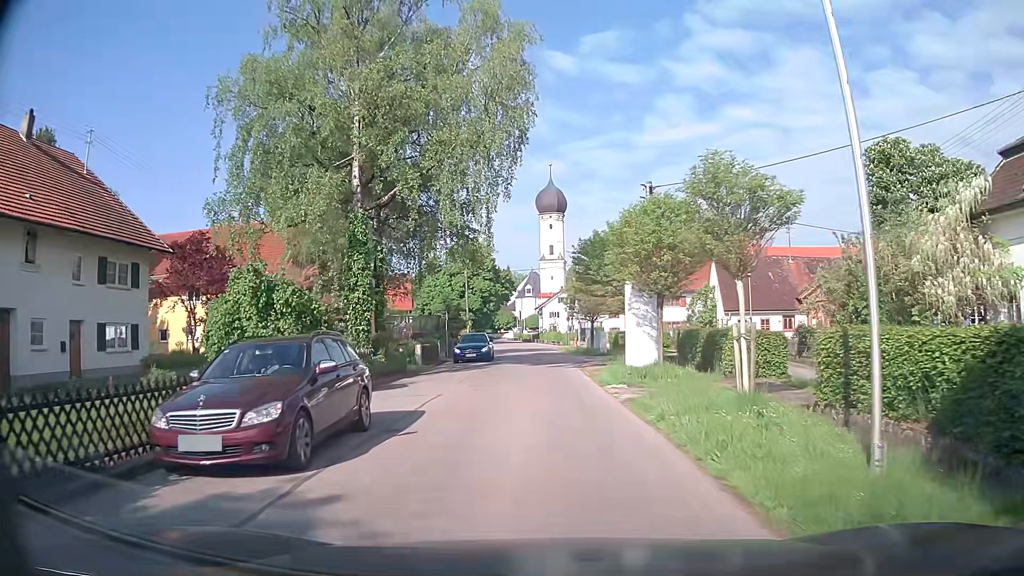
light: Day
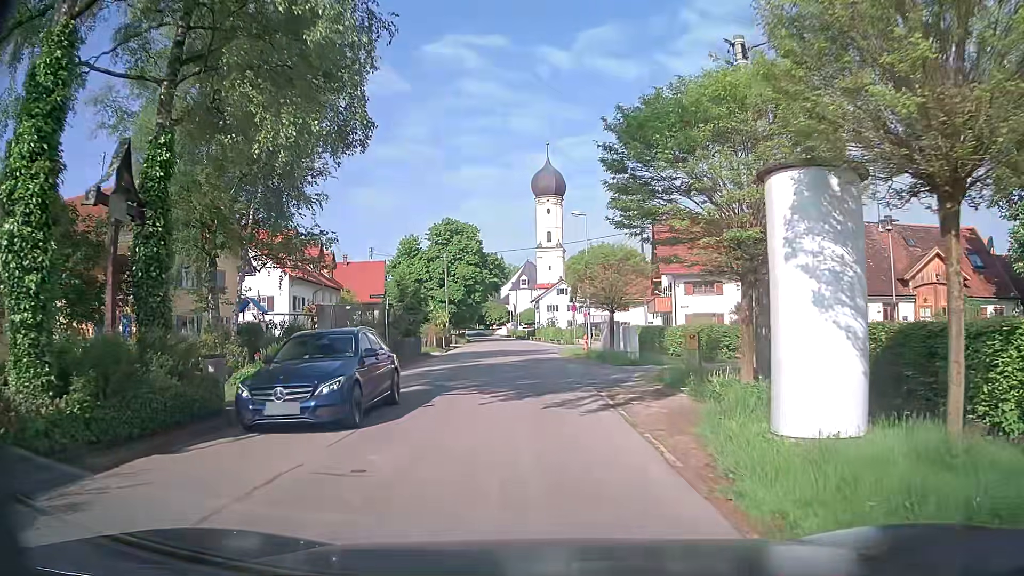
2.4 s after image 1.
(+0.3, +15.0) m; +1°
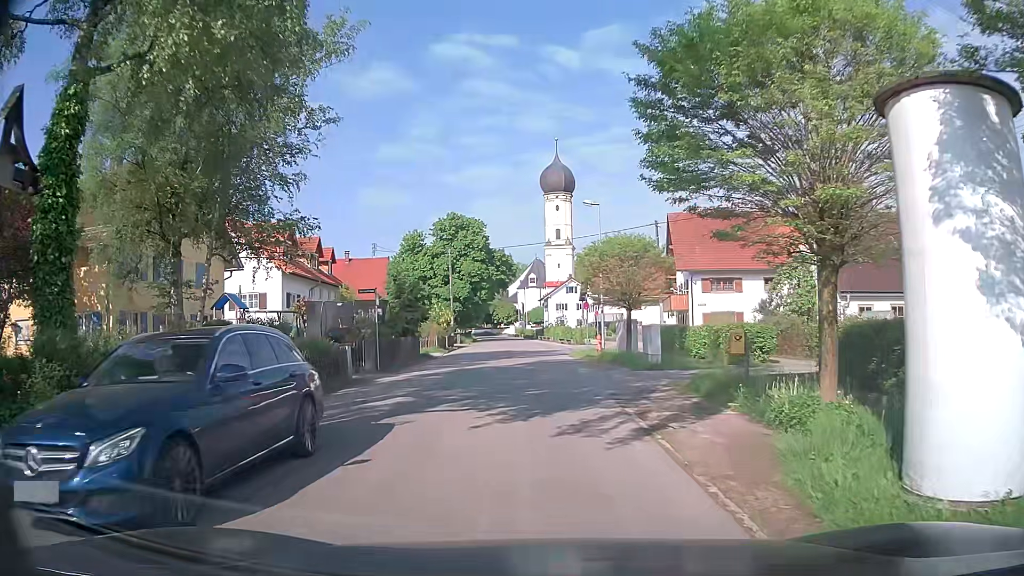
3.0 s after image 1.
(0.0, +2.9) m; -2°
